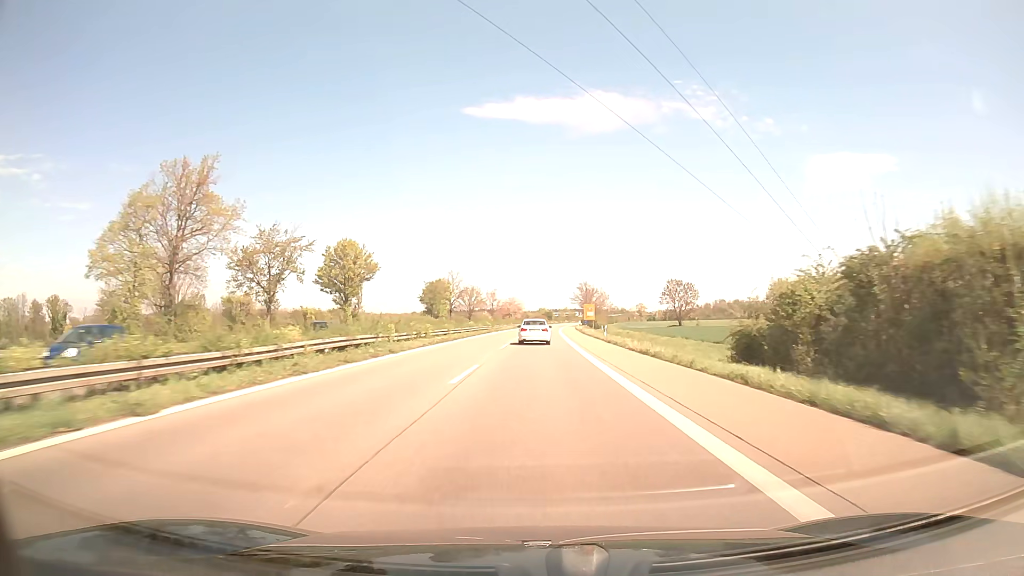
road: trunk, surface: asphalt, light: Day
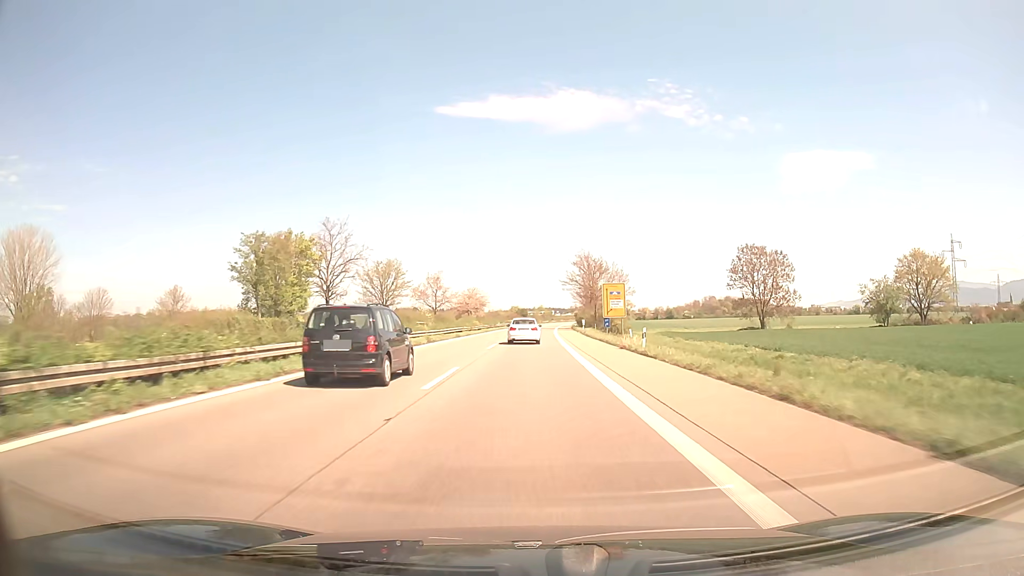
(+1.6, +73.7) m; +2°
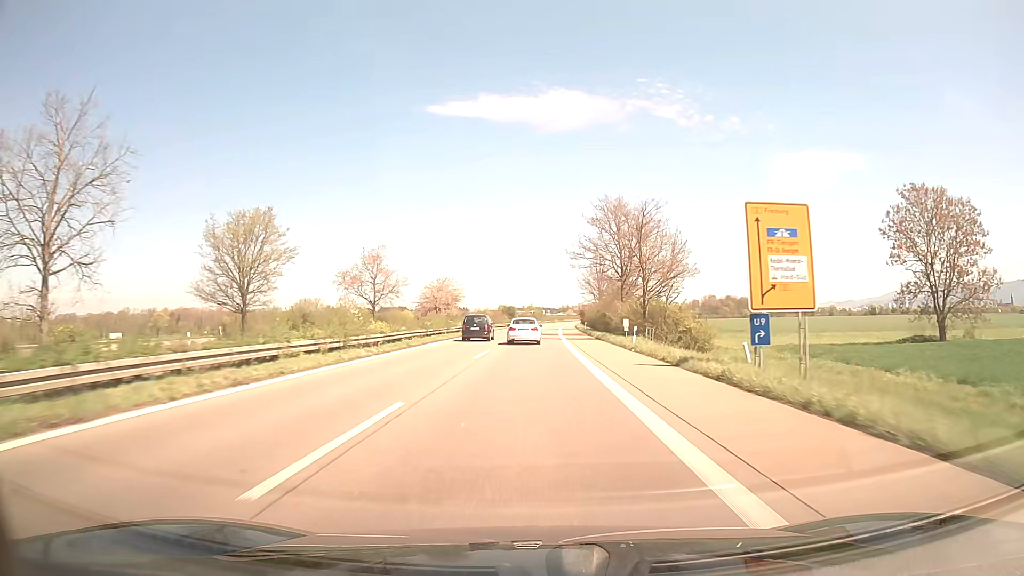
(+0.3, +44.3) m; +1°
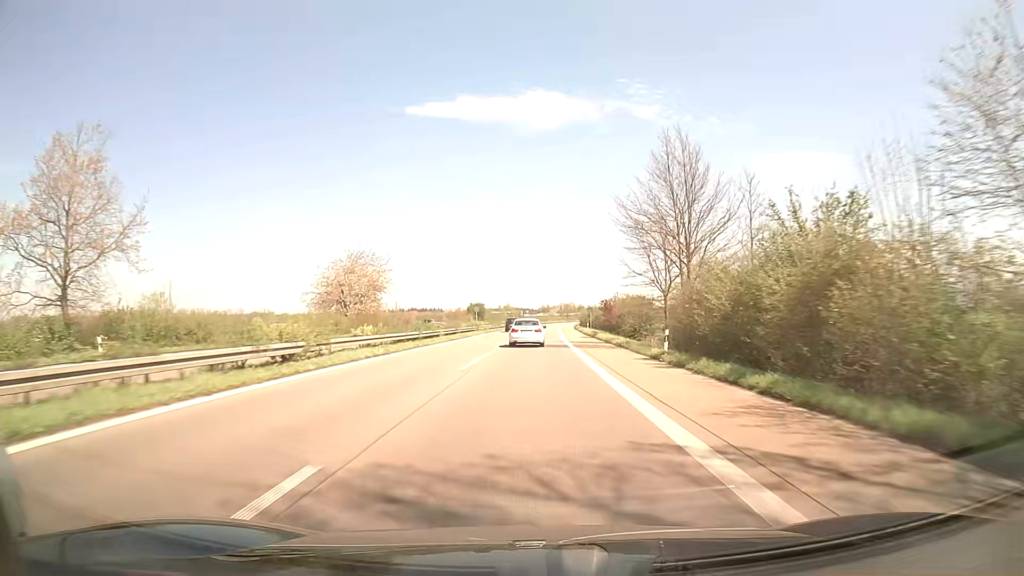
(+0.8, +59.2) m; +2°
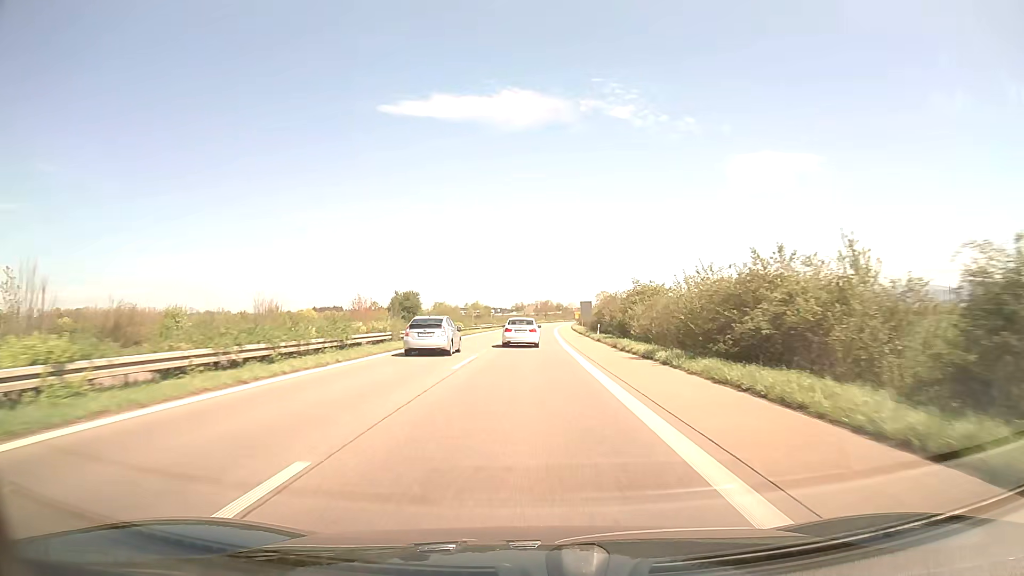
(+1.6, +72.3) m; +2°
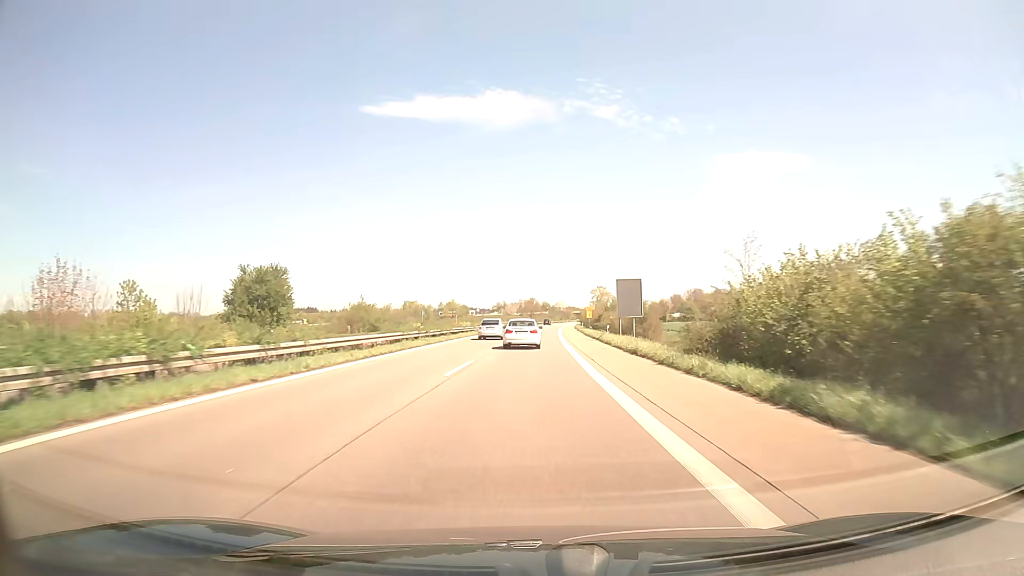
(+0.6, +56.1) m; +1°
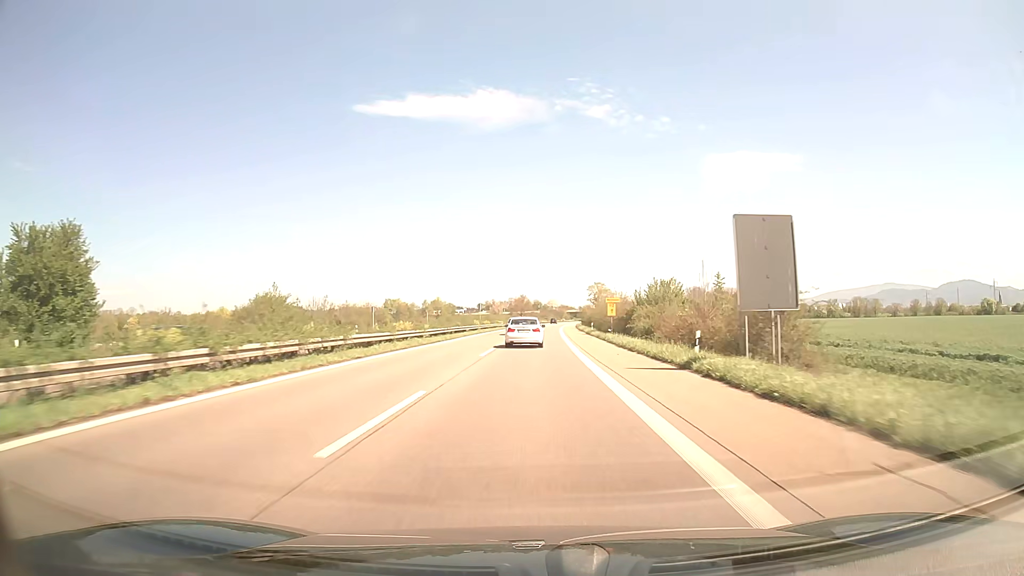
(+0.2, +28.0) m; +1°
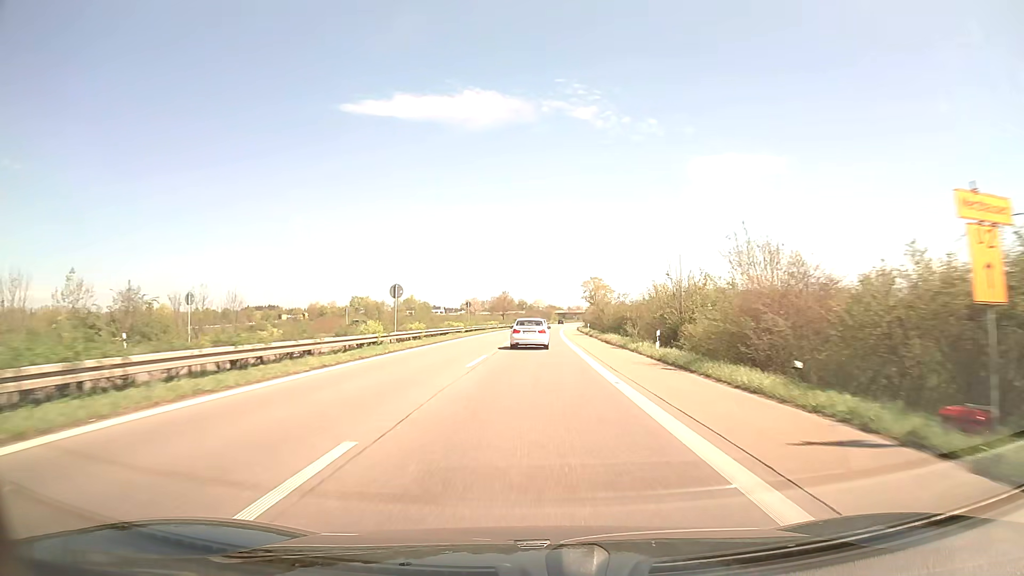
(+0.4, +41.7) m; +1°
(0, +10) (0, +20) (0, +30) (+1, +40) (+1, +50) (+1, +60) (+2, +70) (+2, +80) (+3, +90) (+3, +100) m
